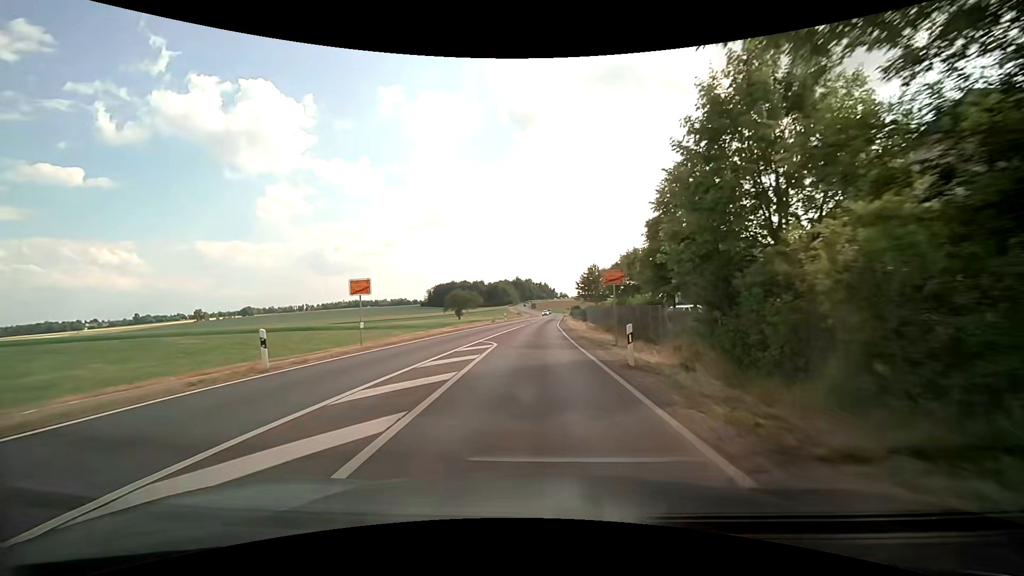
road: secondary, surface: asphalt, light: Day
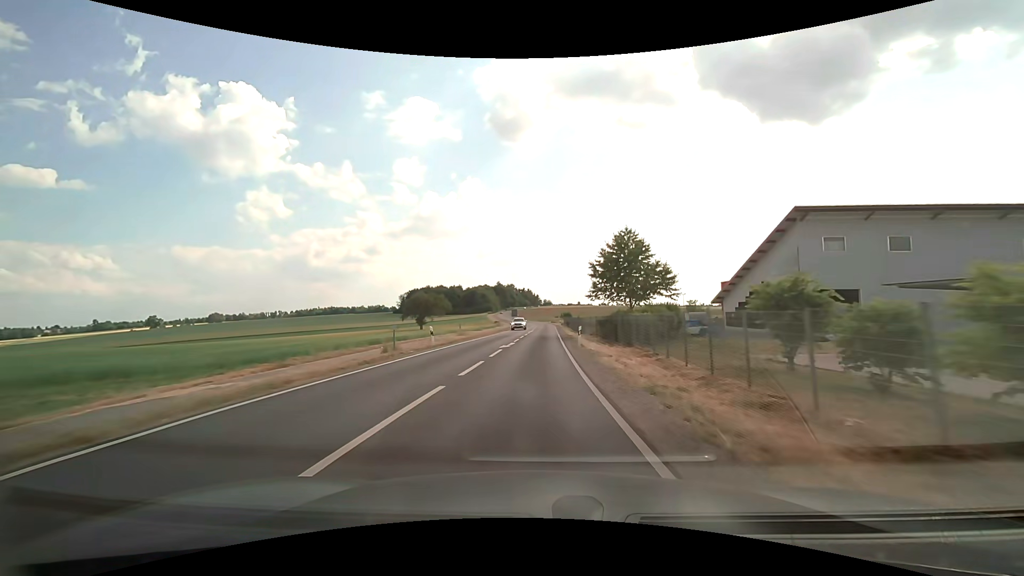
(+0.2, +38.1) m; +2°
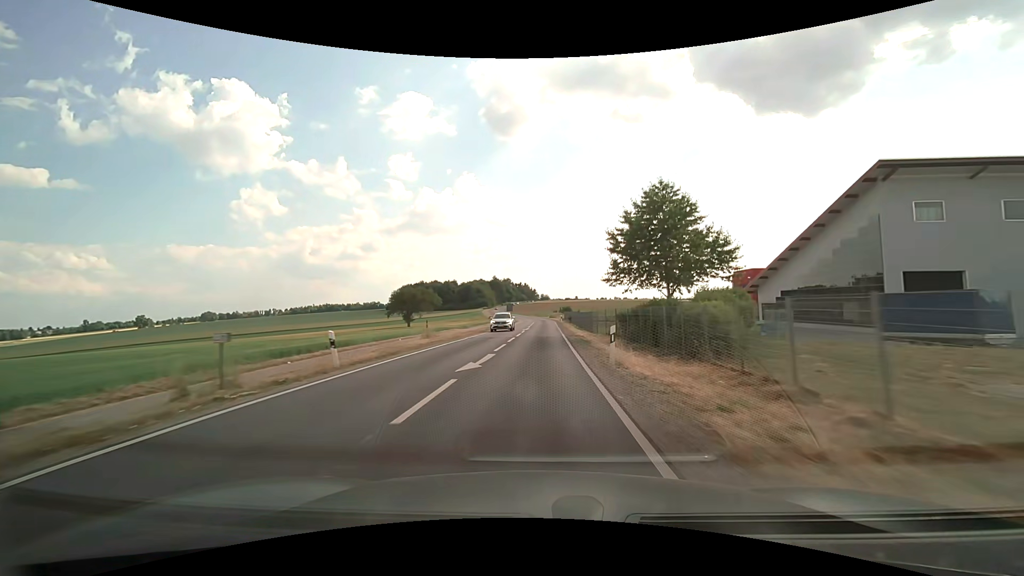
(+0.1, +12.1) m; 0°
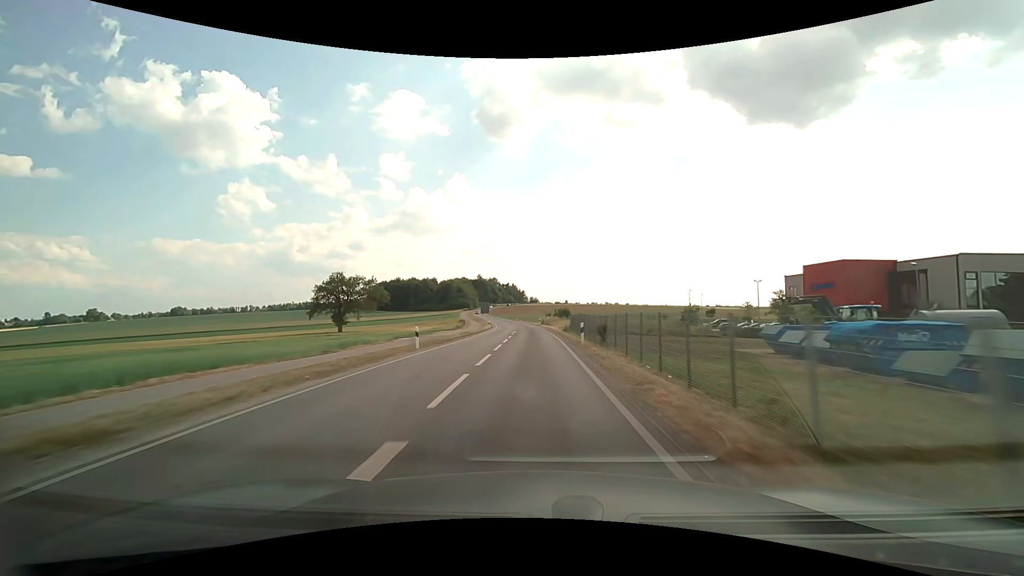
(+0.3, +41.7) m; +1°
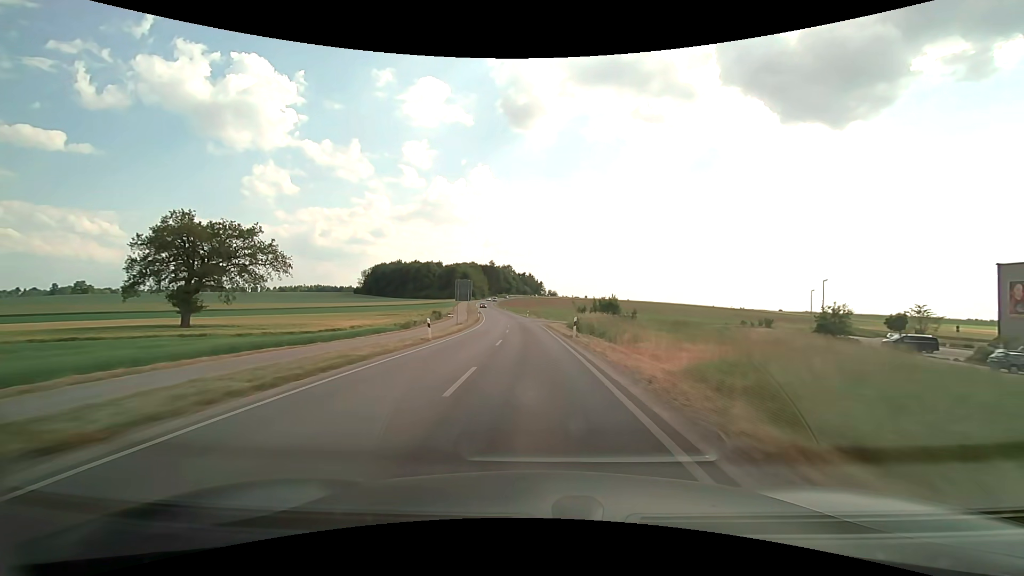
(-0.6, +48.2) m; -2°
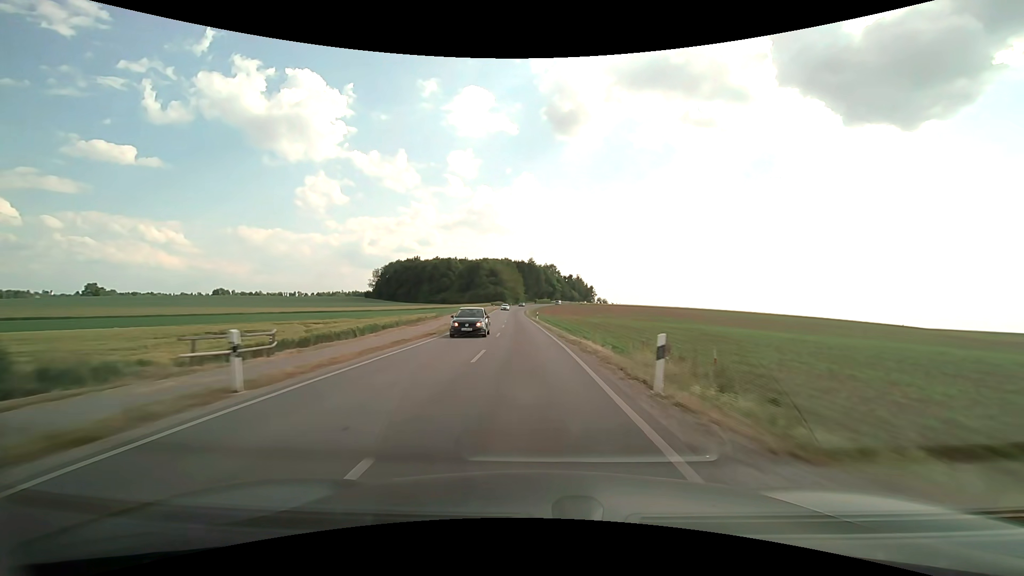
(-2.5, +66.0) m; -5°
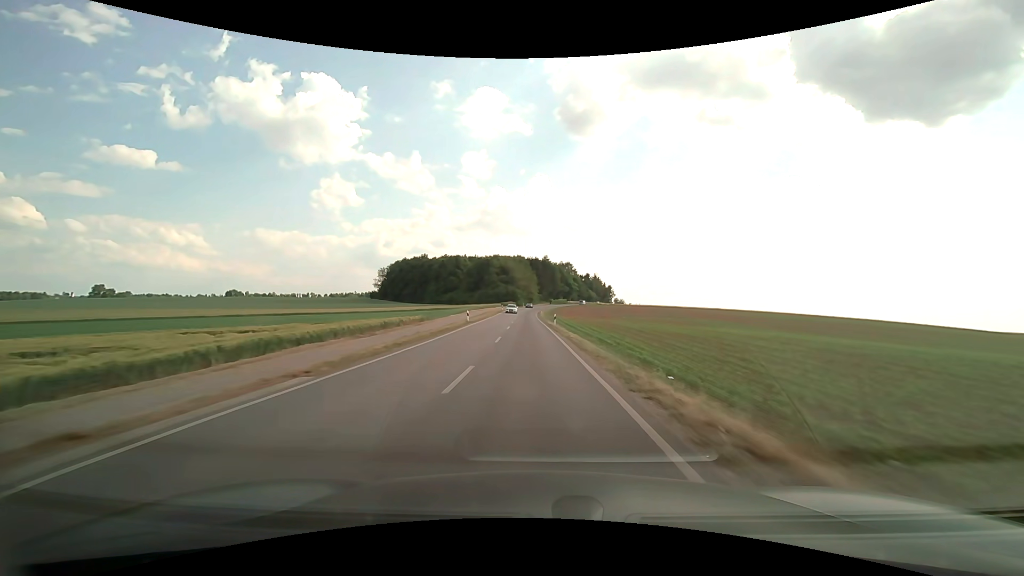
(-0.3, +16.6) m; -2°
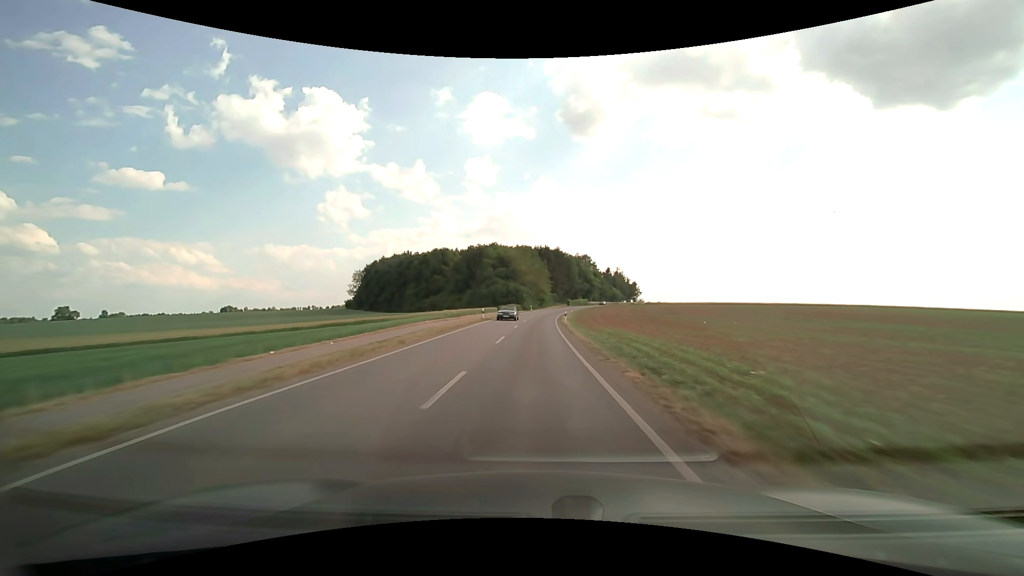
(-0.9, +49.7) m; -1°
(0, +10) (0, +20) (0, +30) (0, +40) (+1, +50) (+1, +60) (+2, +70) (+3, +80) (+4, +90) (+5, +100) m
